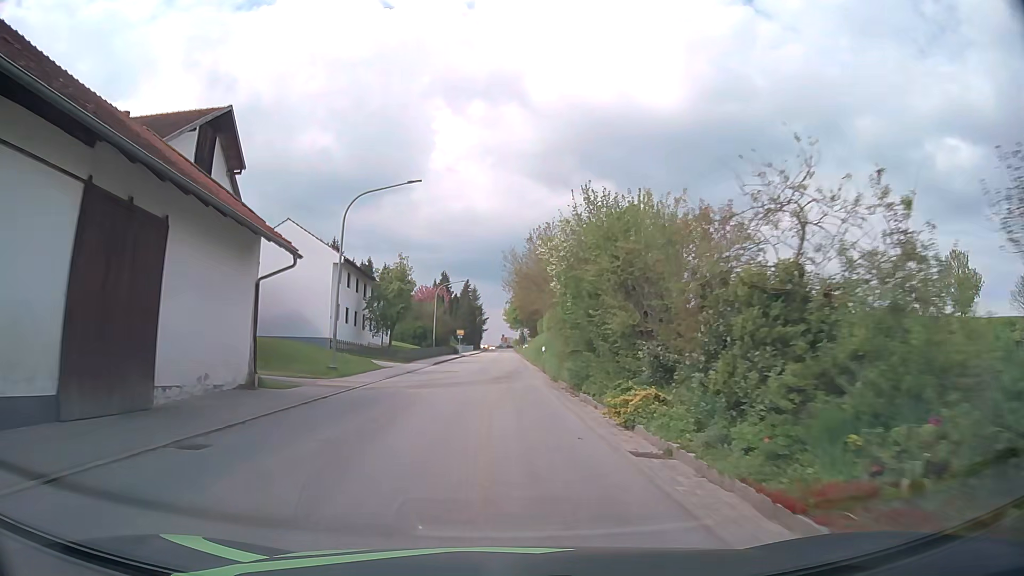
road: tertiary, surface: asphalt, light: Day
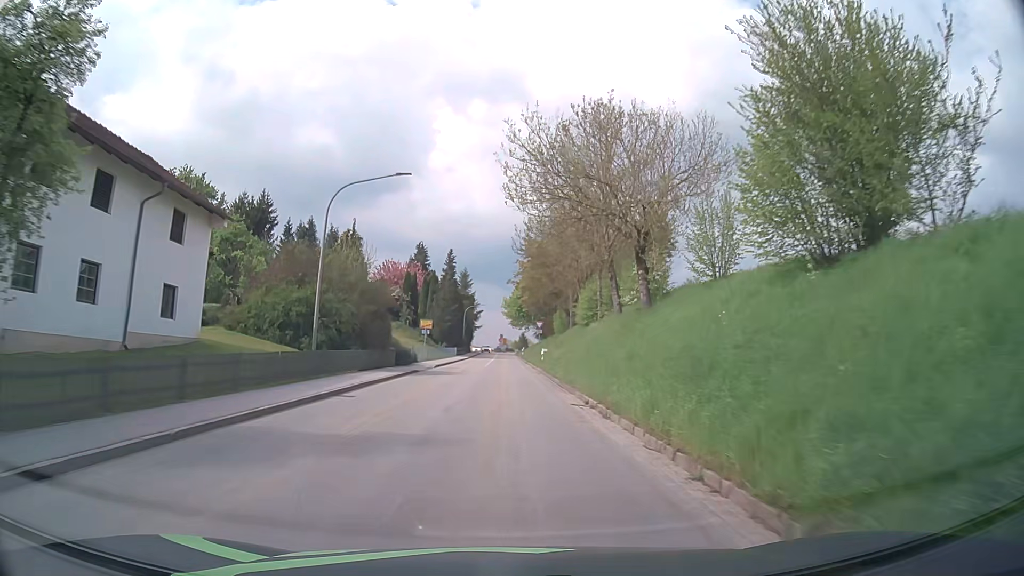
(-0.3, +42.5) m; 0°
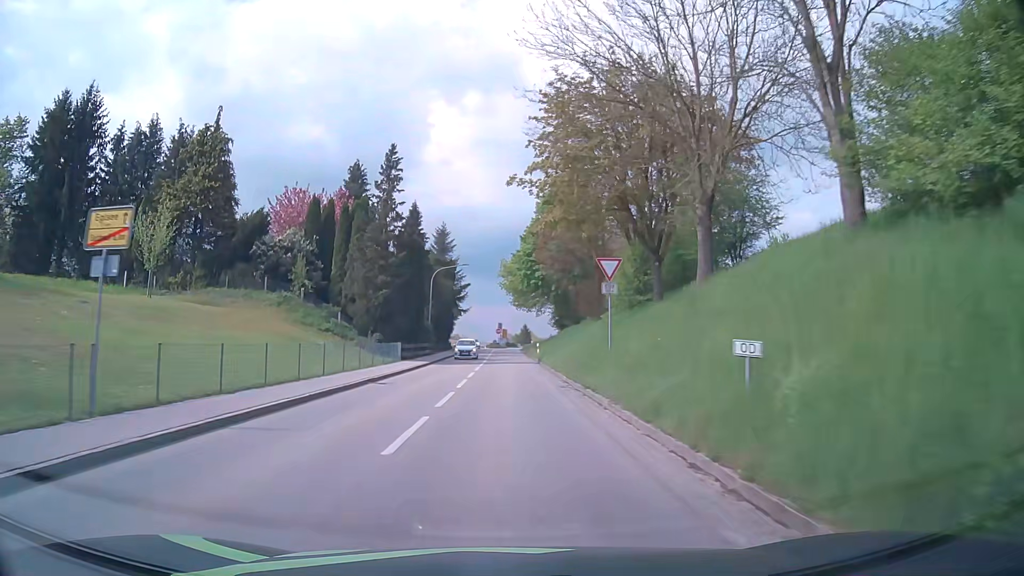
(0.0, +44.4) m; 0°
(0, +10) (0, +20) (0, +30) (0, +40) (0, +50) (0, +60) (0, +70) (0, +80) (+1, +90) (+1, +100) m
